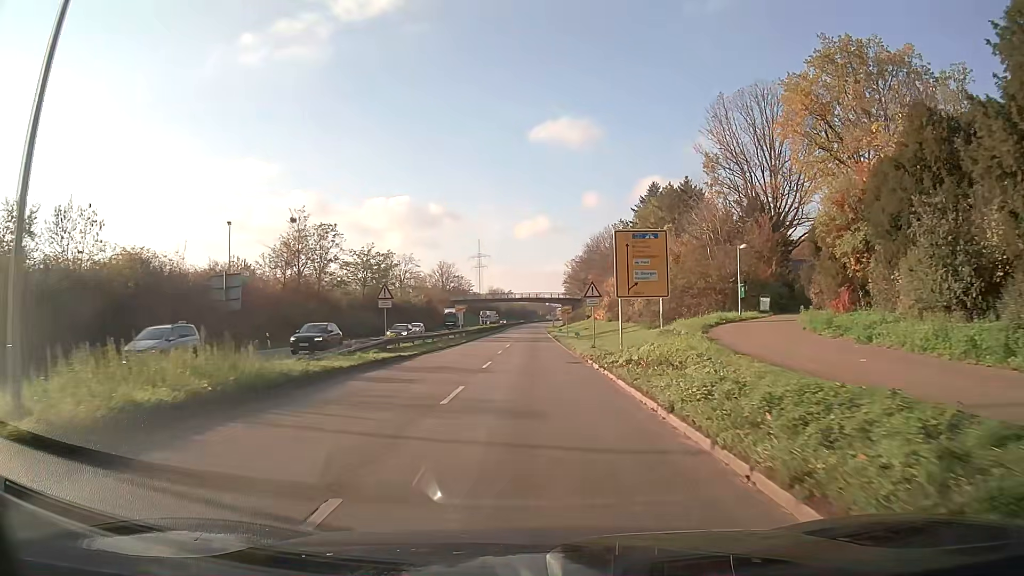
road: trunk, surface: asphalt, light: Day
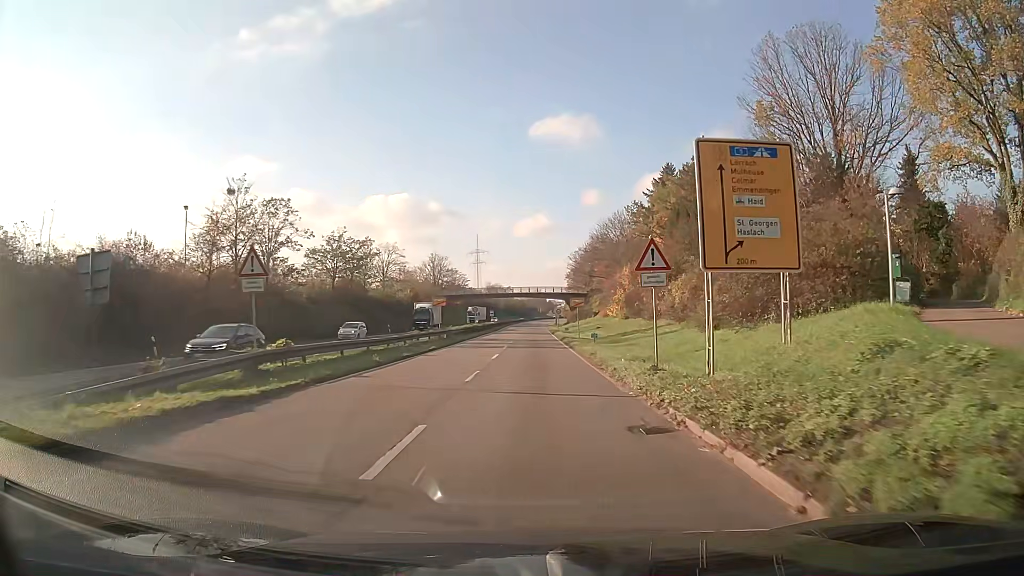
(0.0, +14.6) m; 0°
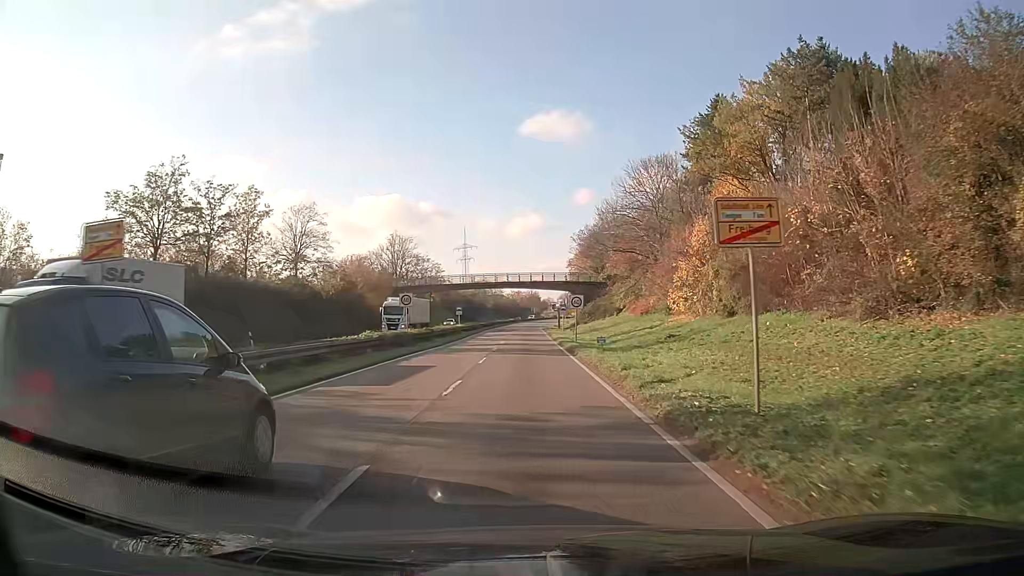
(+0.2, +38.7) m; 0°
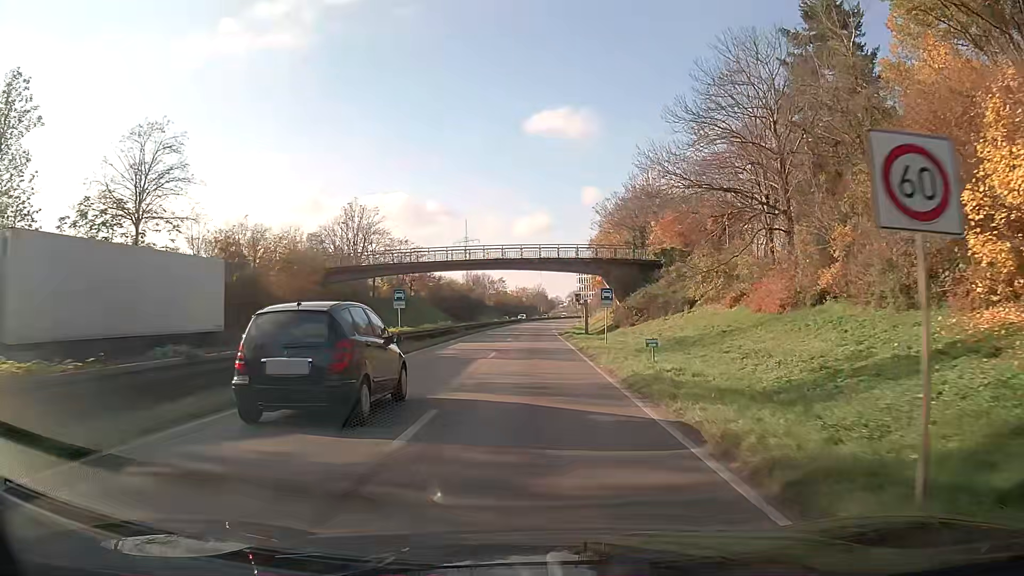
(-0.2, +32.3) m; 0°
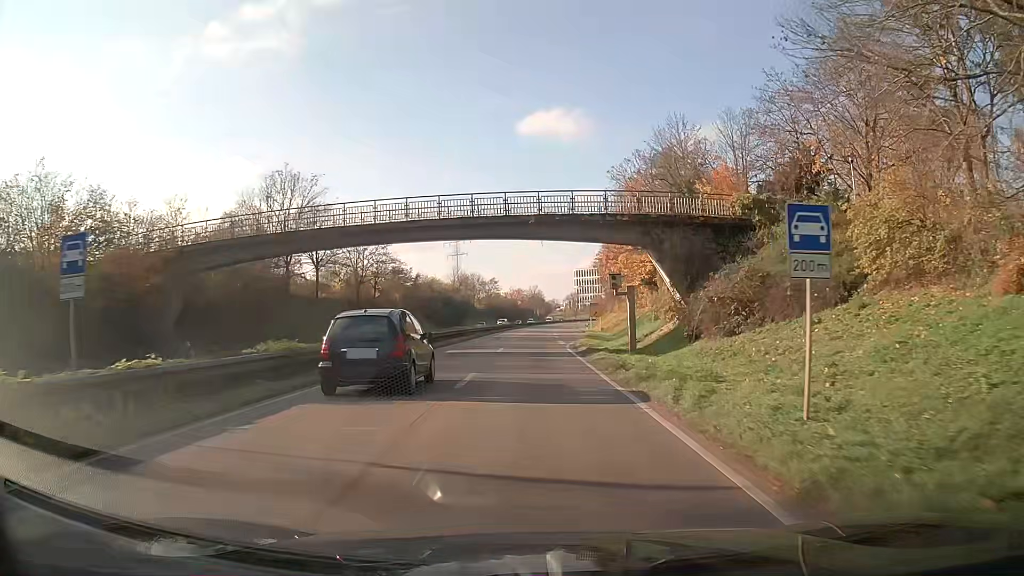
(+0.1, +24.4) m; 0°
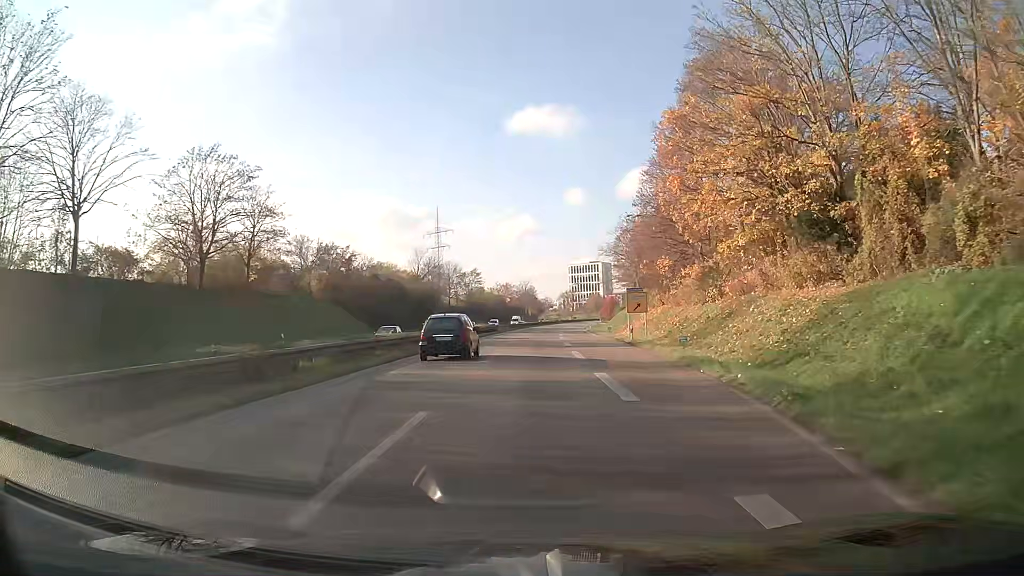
(0.0, +41.6) m; +1°
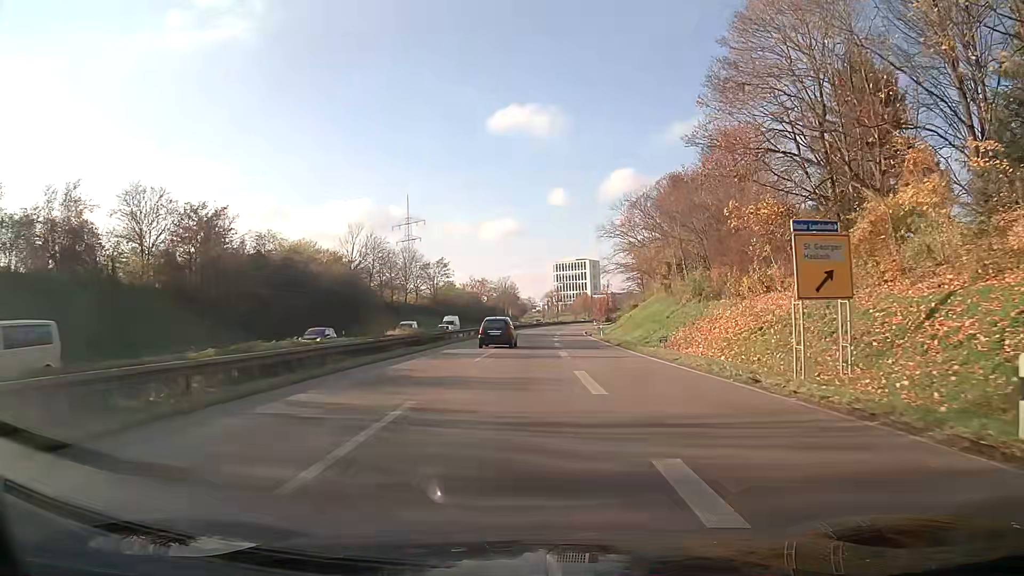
(+0.6, +35.0) m; +1°
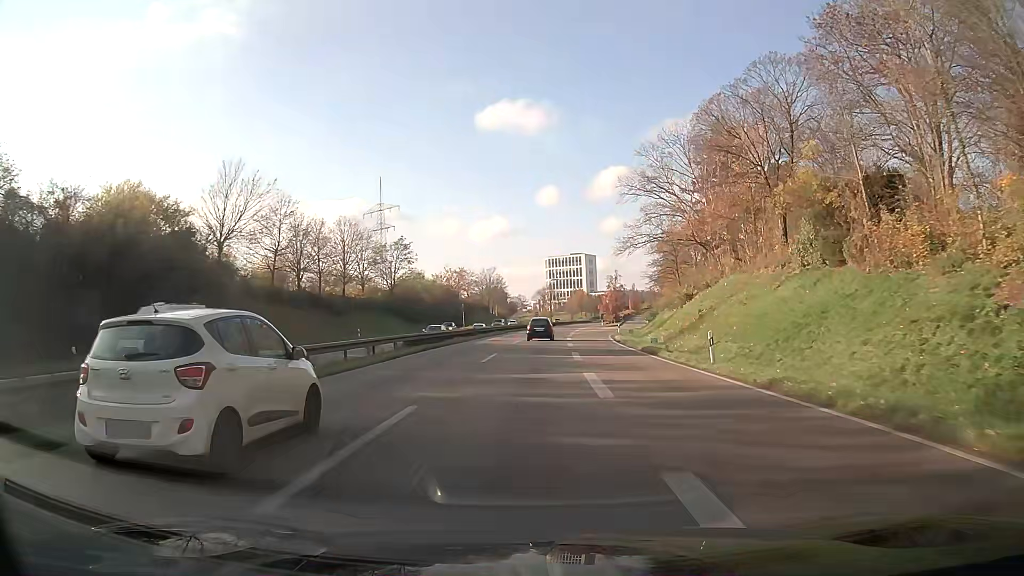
(+0.2, +37.0) m; +1°
